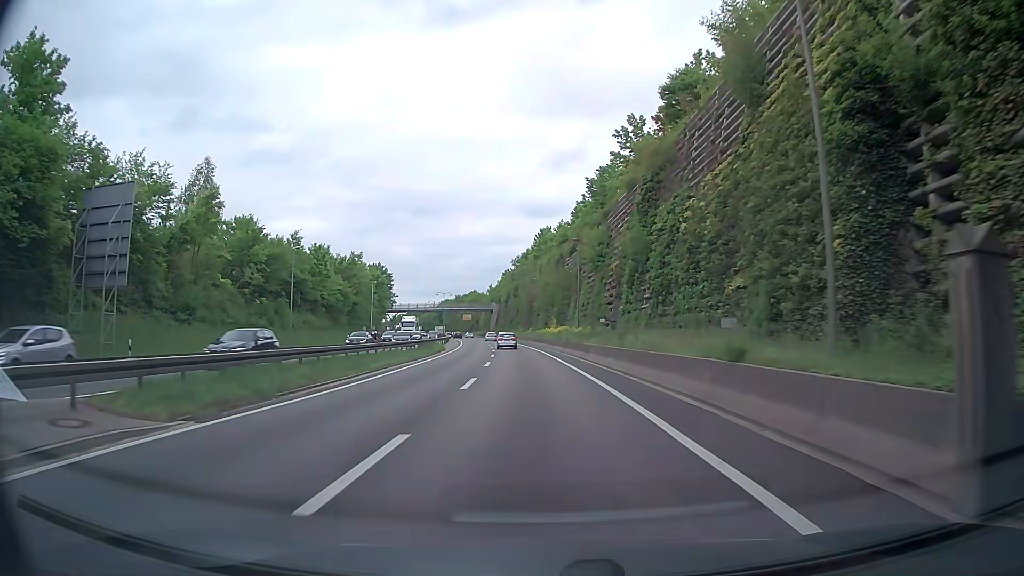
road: trunk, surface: asphalt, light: Day
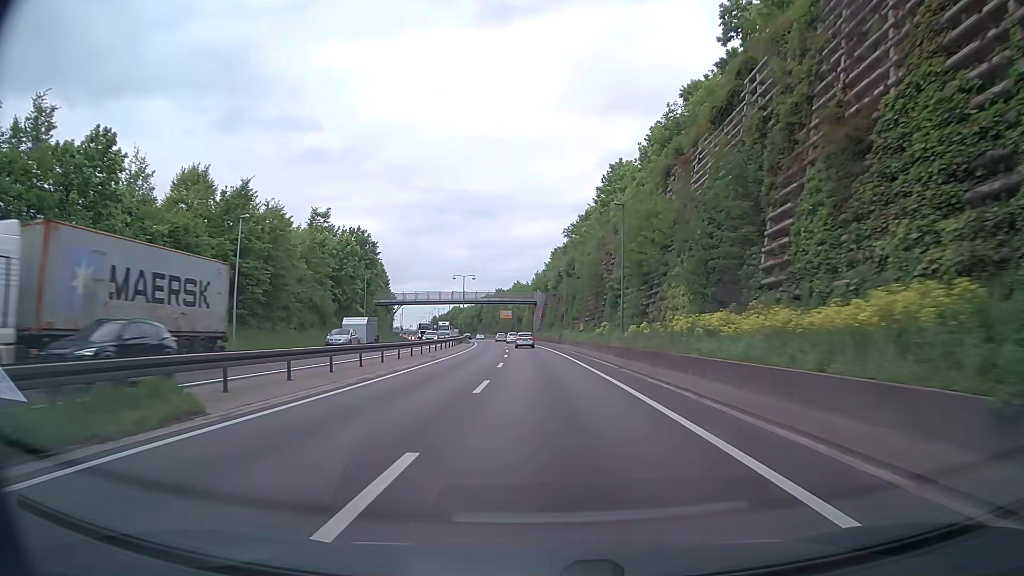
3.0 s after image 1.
(-2.9, +49.6) m; -5°
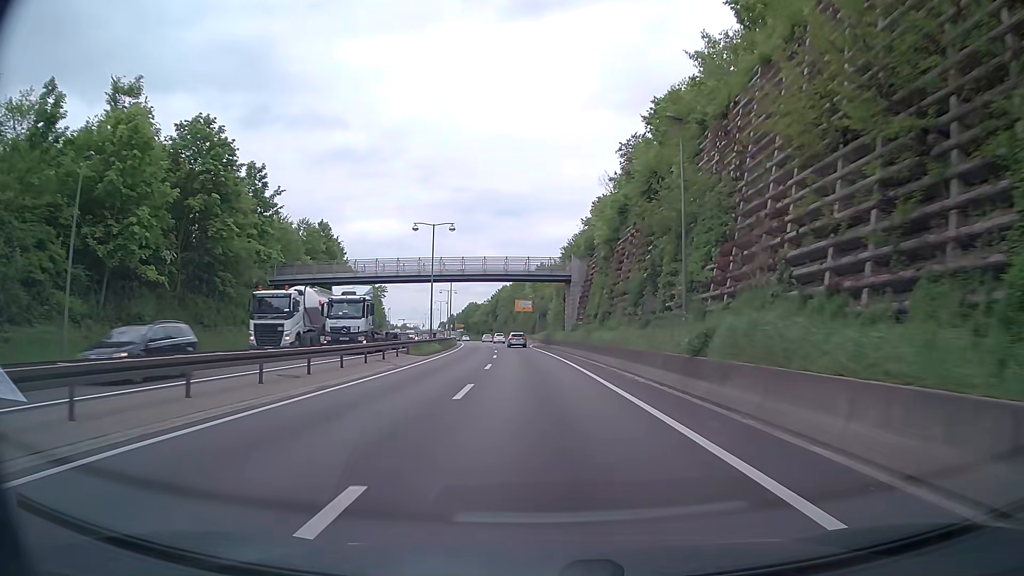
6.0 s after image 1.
(-1.3, +49.9) m; -2°
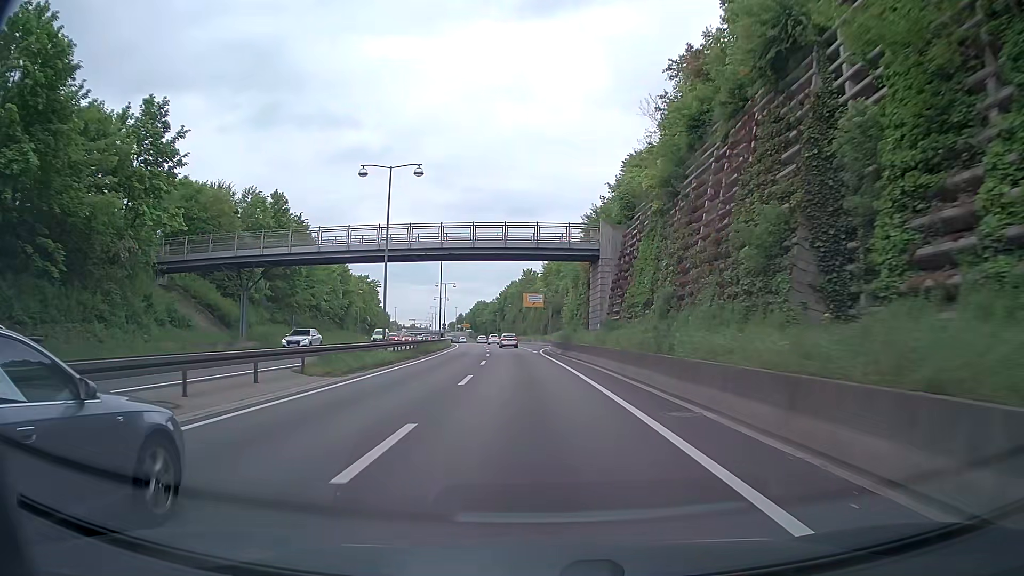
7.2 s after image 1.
(-0.4, +19.9) m; -2°
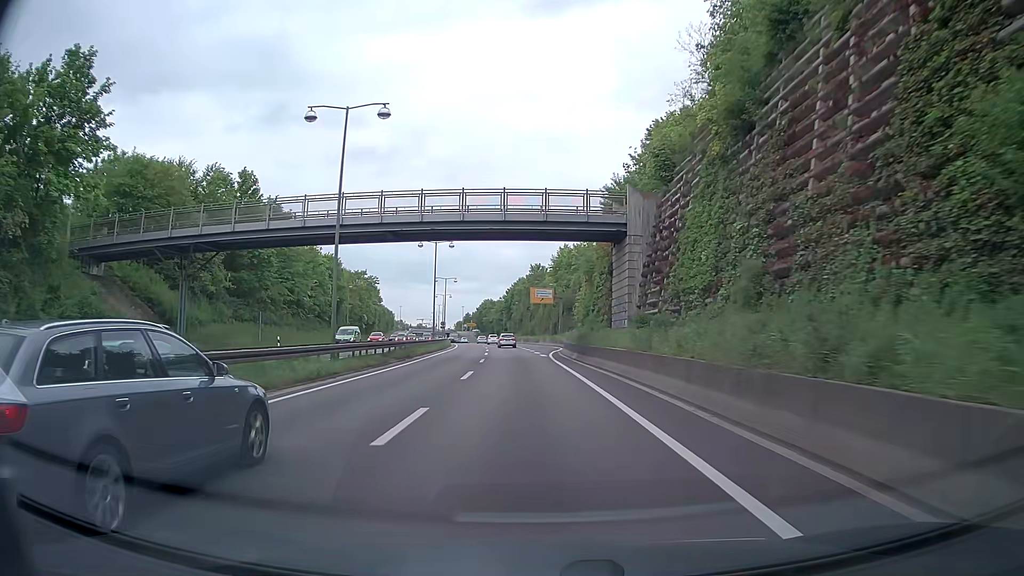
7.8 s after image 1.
(0.0, +10.0) m; 0°
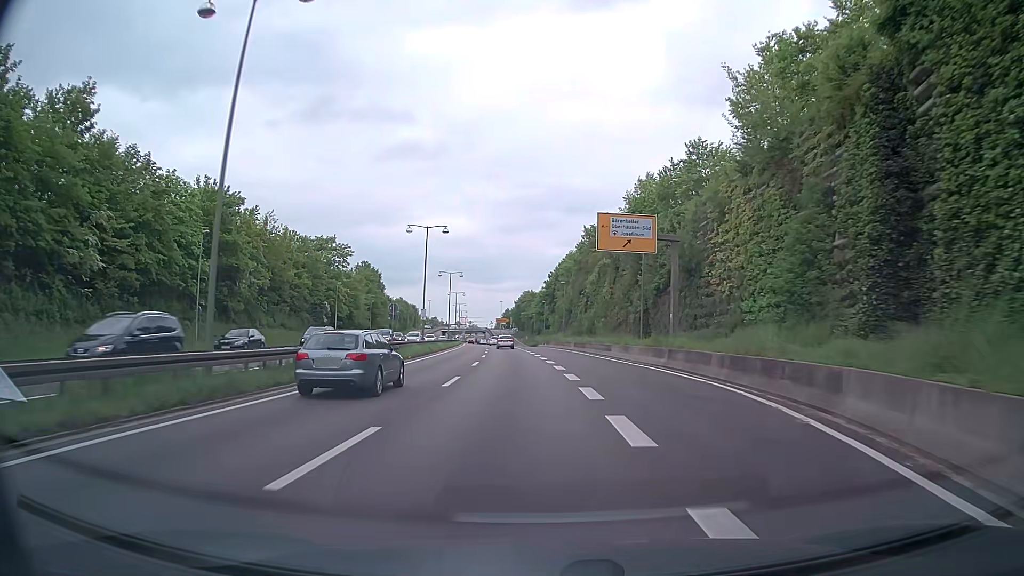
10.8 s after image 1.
(-1.9, +50.7) m; -4°
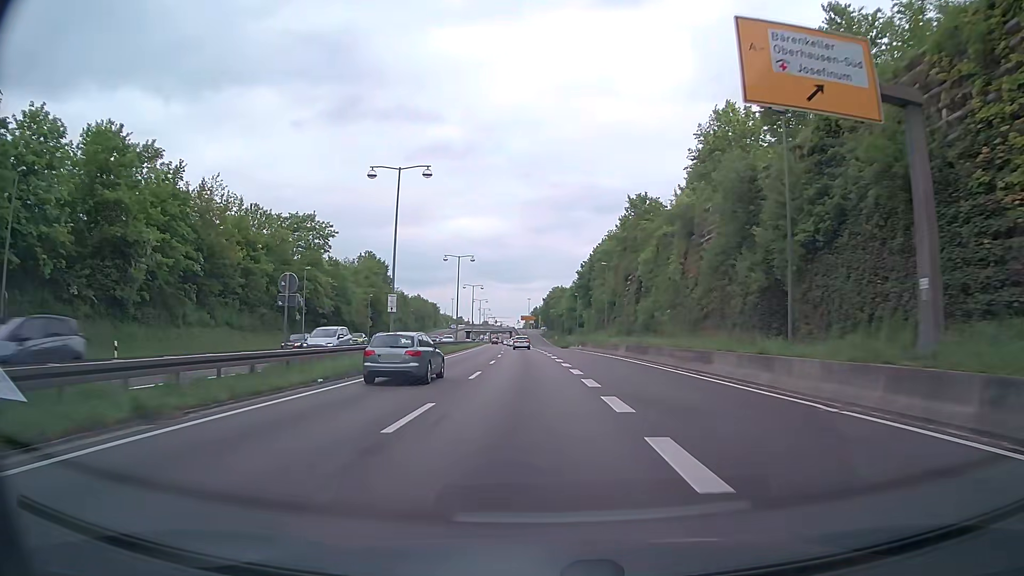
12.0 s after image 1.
(-0.3, +20.5) m; -2°
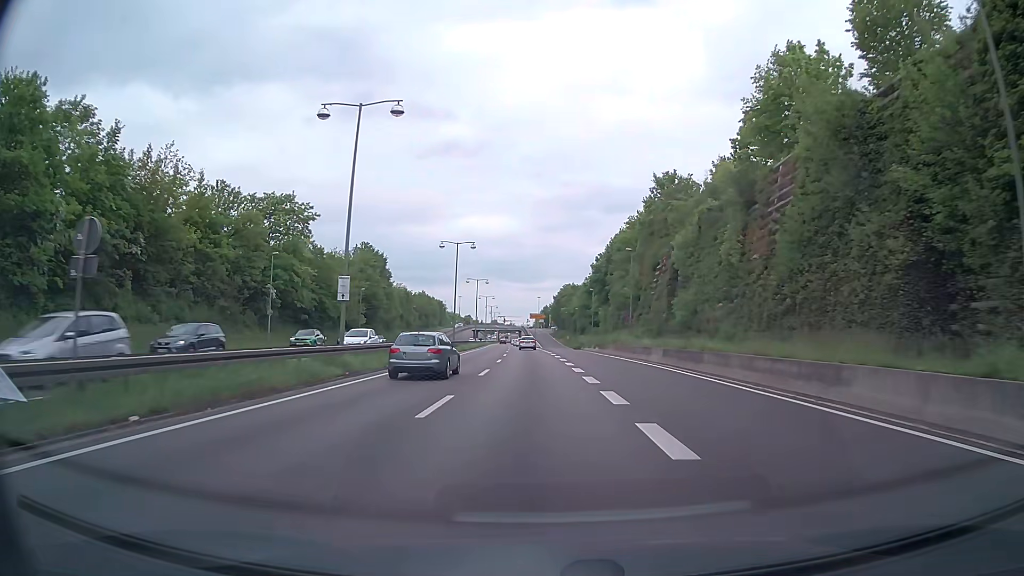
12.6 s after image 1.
(-0.1, +10.3) m; -1°
(0, +10) (0, +20) (0, +30) (-1, +40) (-1, +50) (-1, +60) (-2, +70) (-2, +80) (-2, +90) (-3, +100) m
